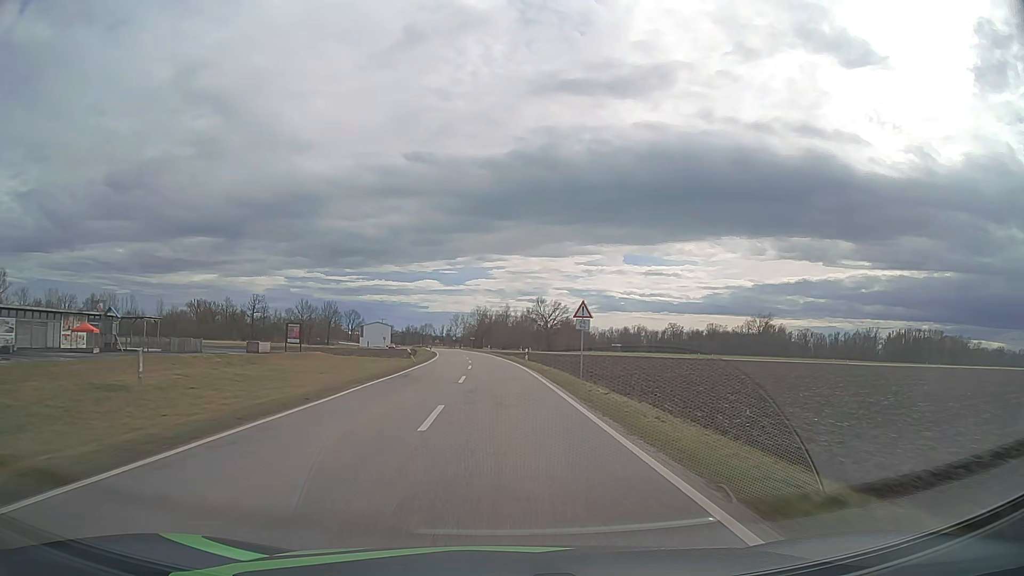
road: tertiary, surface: asphalt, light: Day
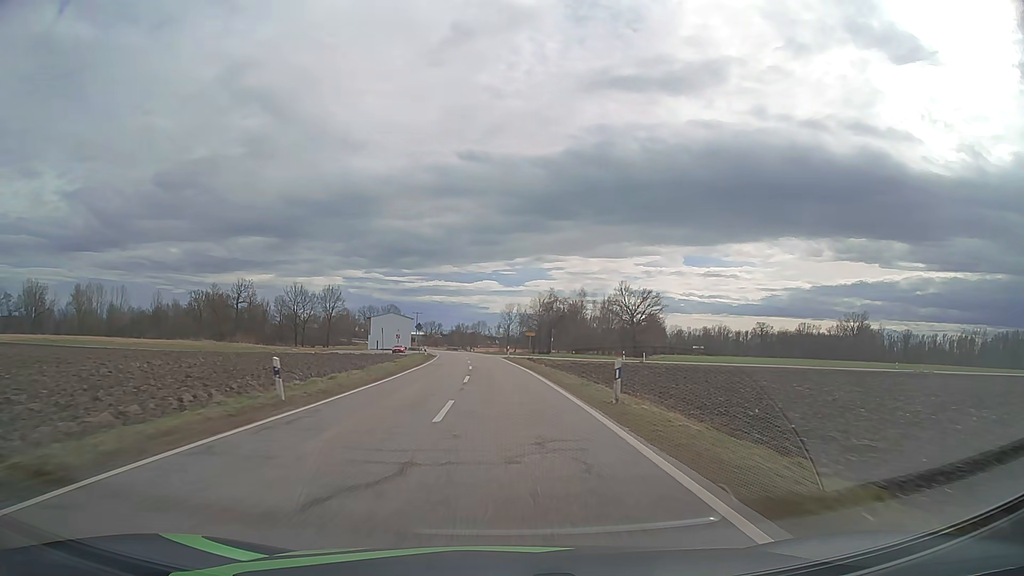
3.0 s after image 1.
(-2.9, +71.9) m; -5°
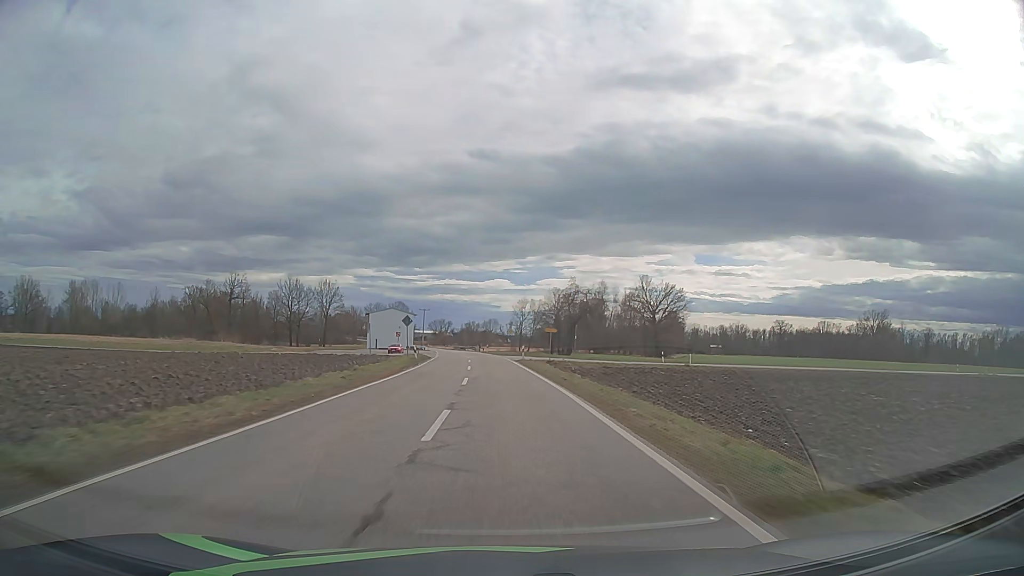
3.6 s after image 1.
(-0.1, +14.3) m; -1°
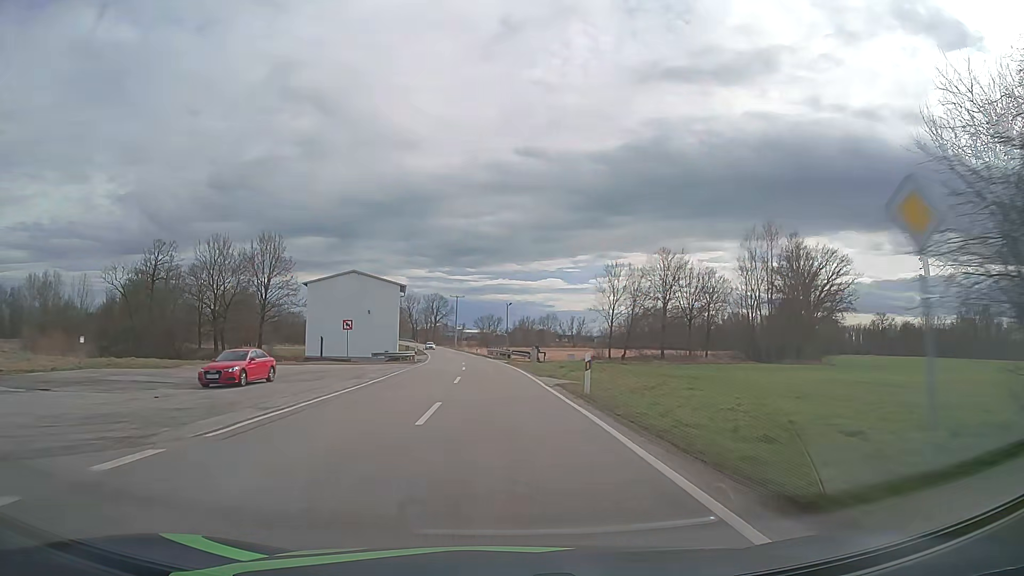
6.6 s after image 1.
(-2.8, +71.2) m; -4°
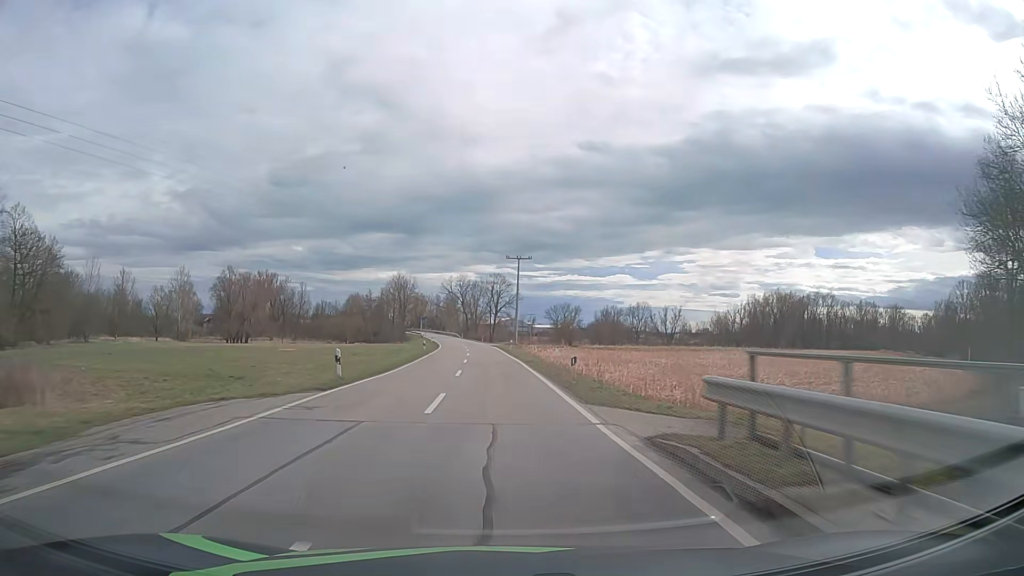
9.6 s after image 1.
(-3.8, +71.1) m; -6°
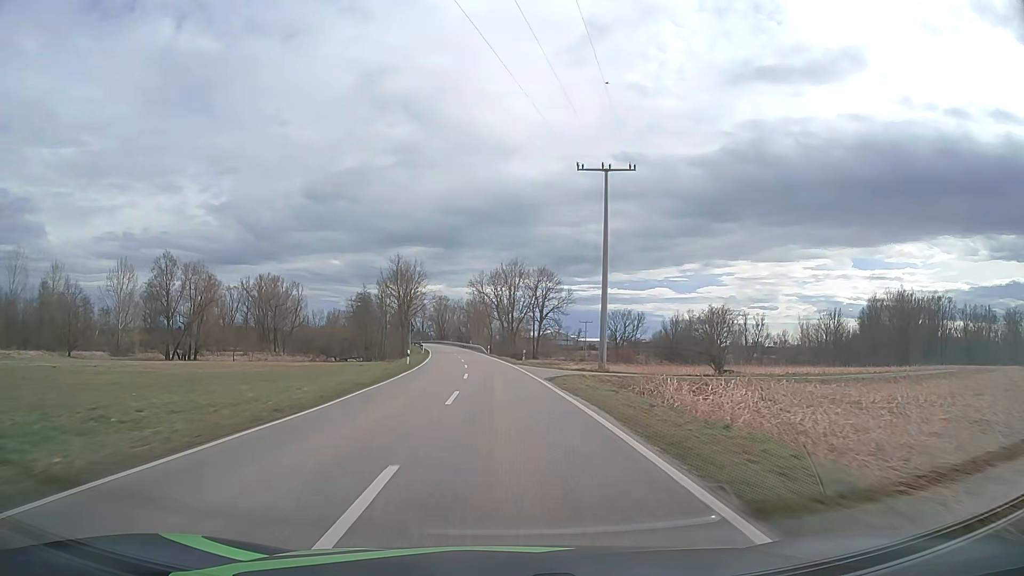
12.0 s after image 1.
(-1.7, +57.3) m; -3°
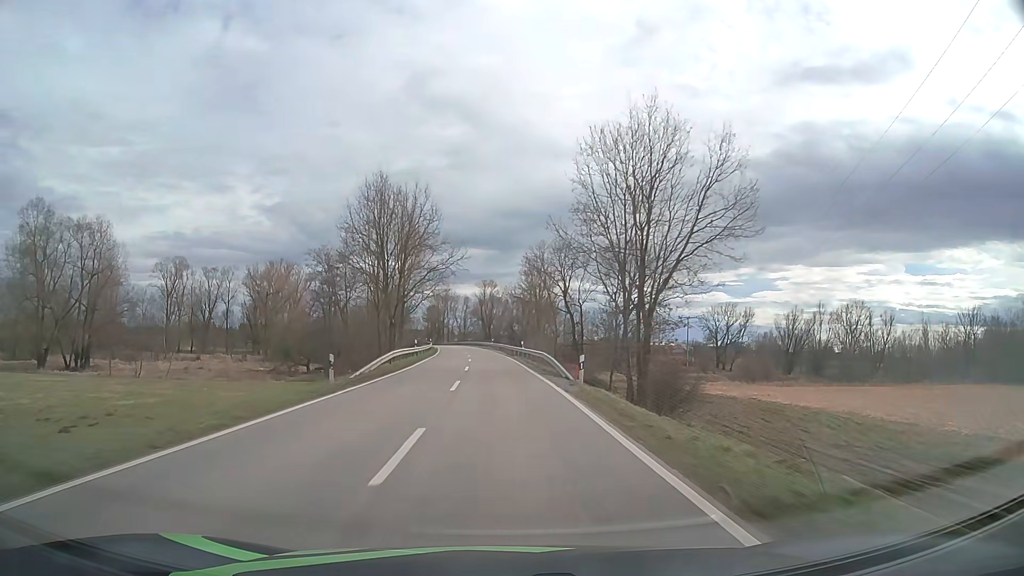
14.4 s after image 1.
(-2.3, +57.7) m; -5°
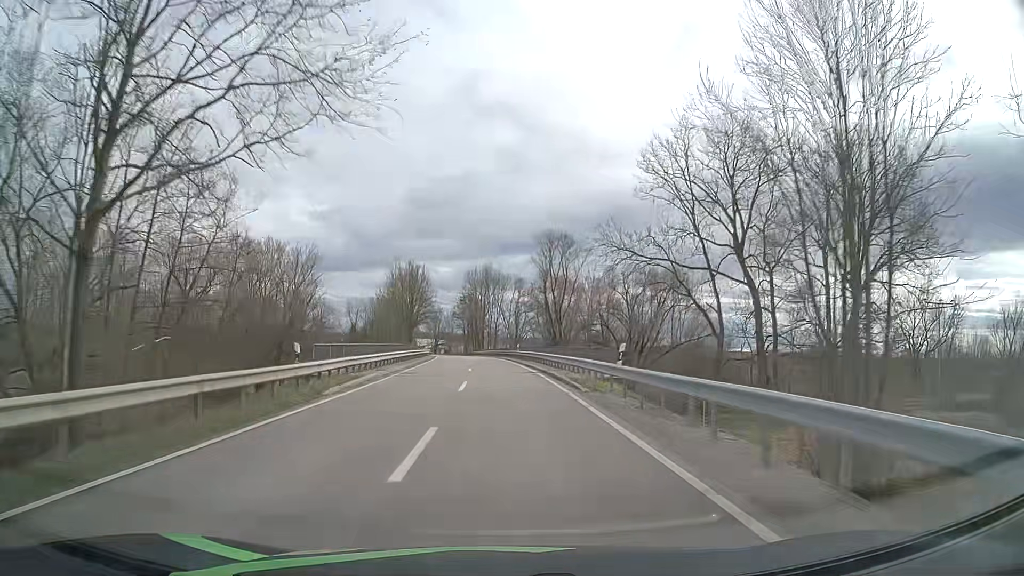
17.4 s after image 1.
(-2.9, +72.3) m; -5°
(0, +10) (0, +20) (0, +30) (-1, +40) (-1, +50) (-2, +60) (-3, +70) (-4, +80) (-5, +90) (-6, +100) m
